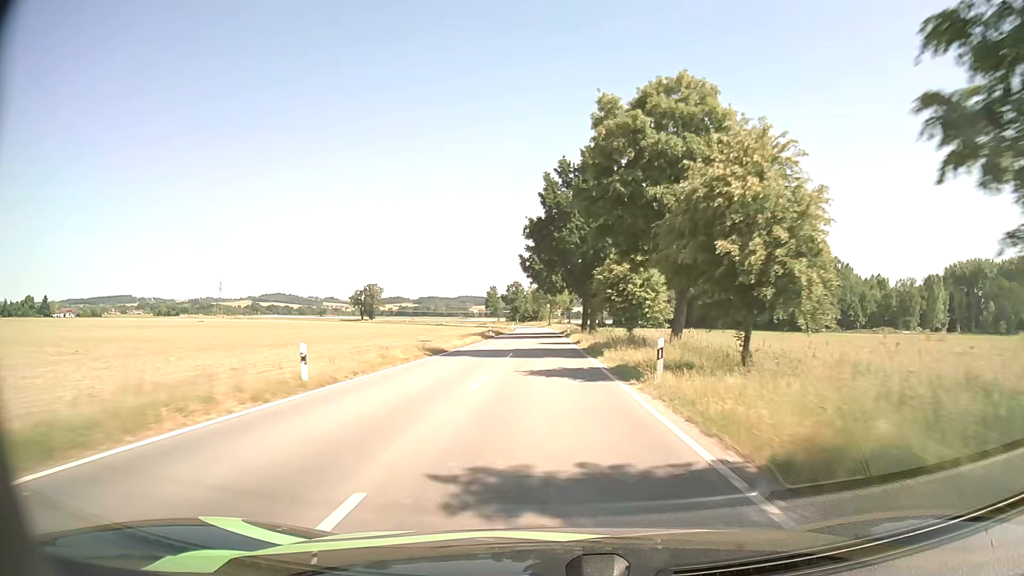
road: tertiary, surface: asphalt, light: Day
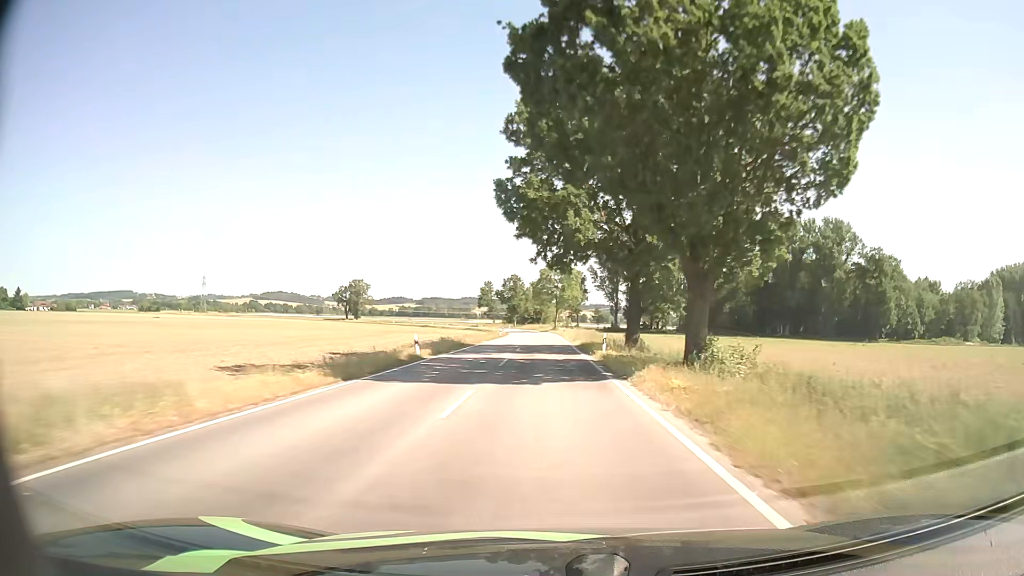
(-0.1, +40.2) m; 0°
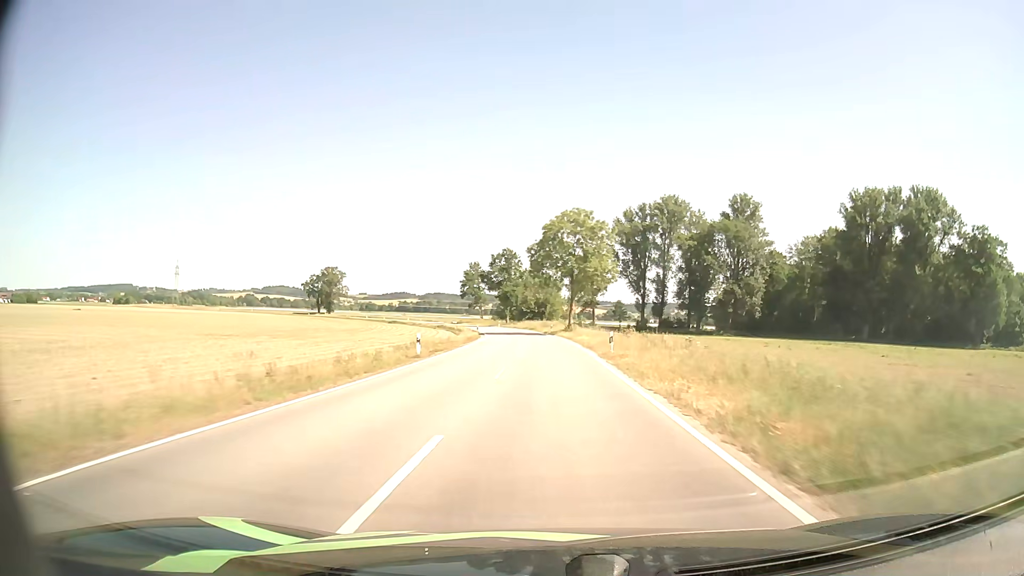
(-0.4, +54.3) m; -1°
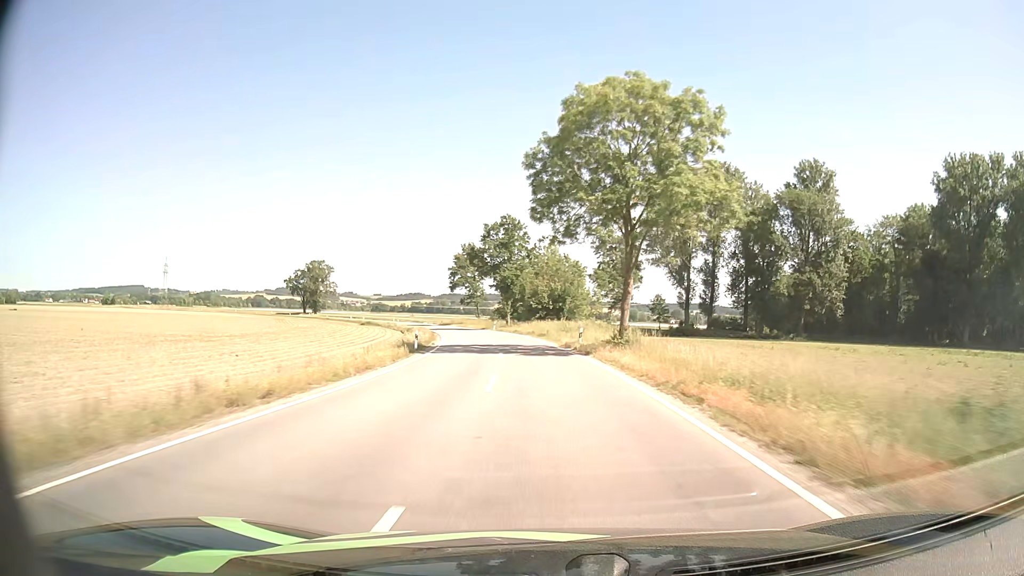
(-0.3, +39.3) m; -1°
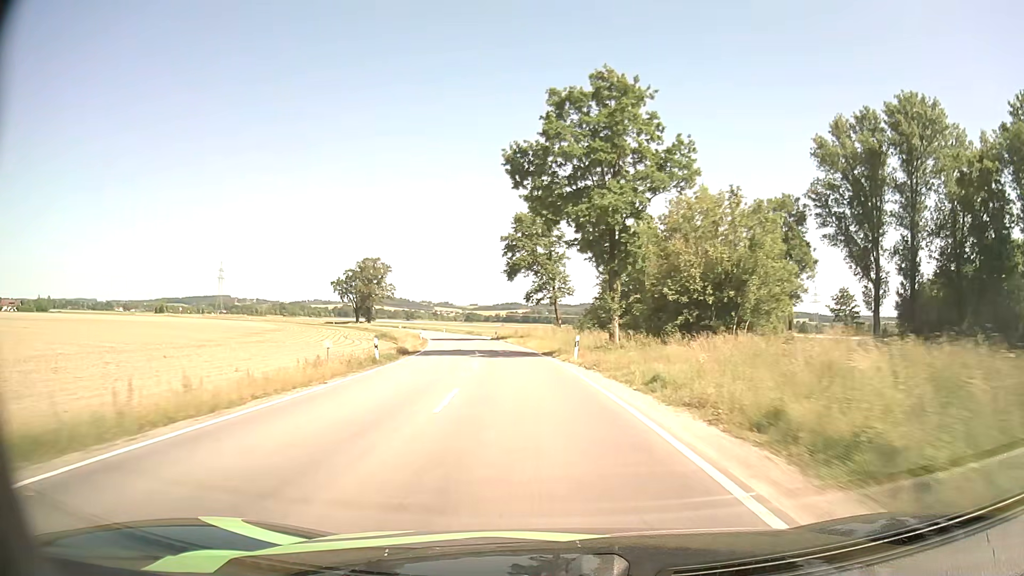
(-3.1, +51.1) m; -8°
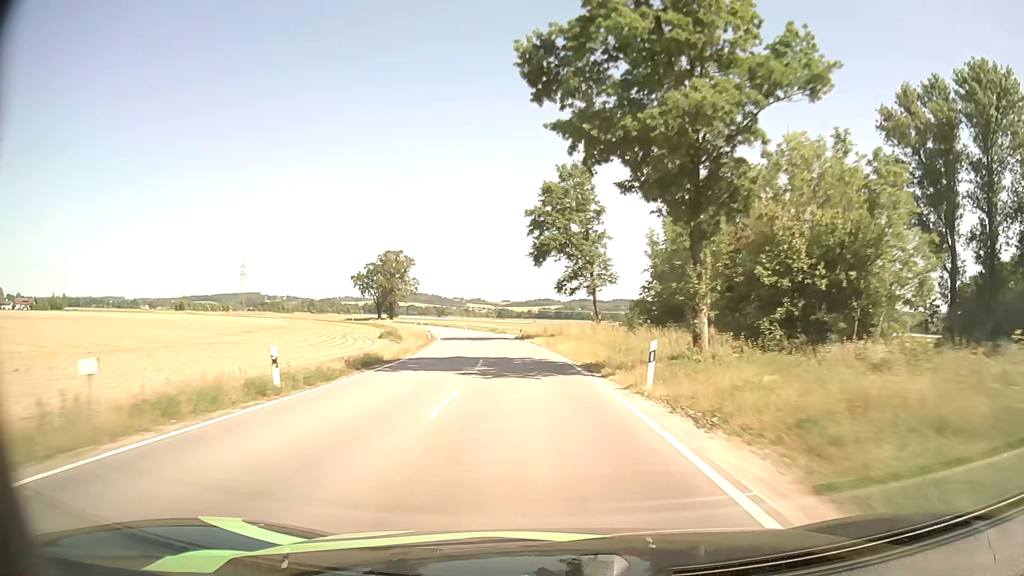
(-0.3, +12.8) m; -3°
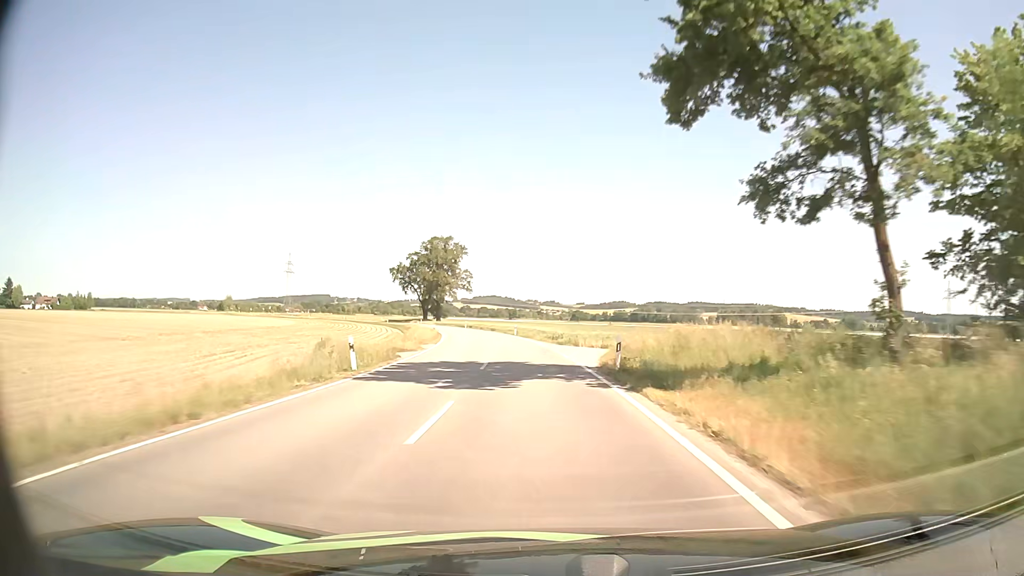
(-2.2, +38.5) m; -6°
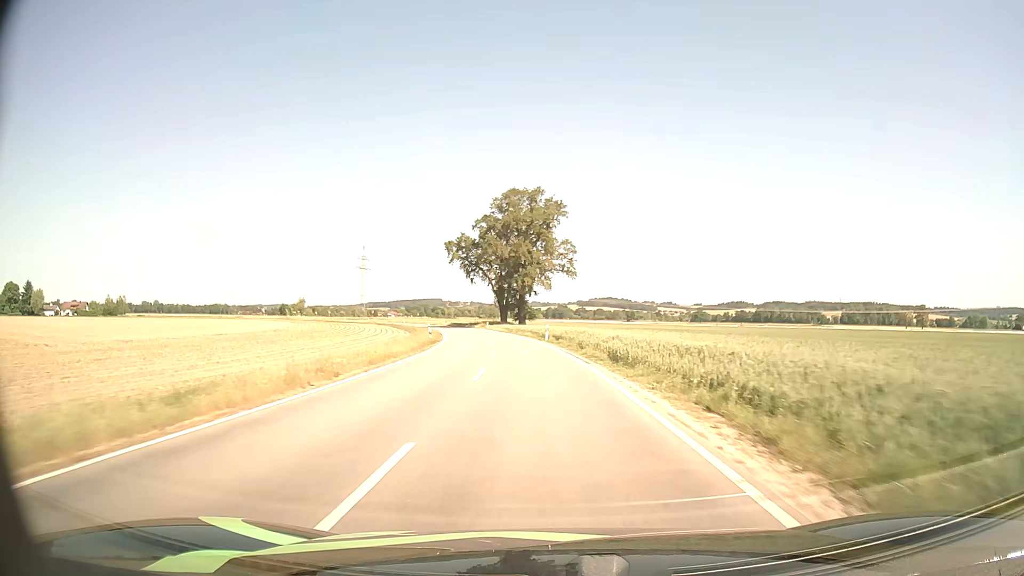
(-5.6, +64.7) m; -10°
(0, +10) (-1, +20) (-1, +30) (-2, +40) (-3, +50) (-4, +60) (-6, +70) (-8, +79) (-10, +89) (-13, +99) m
